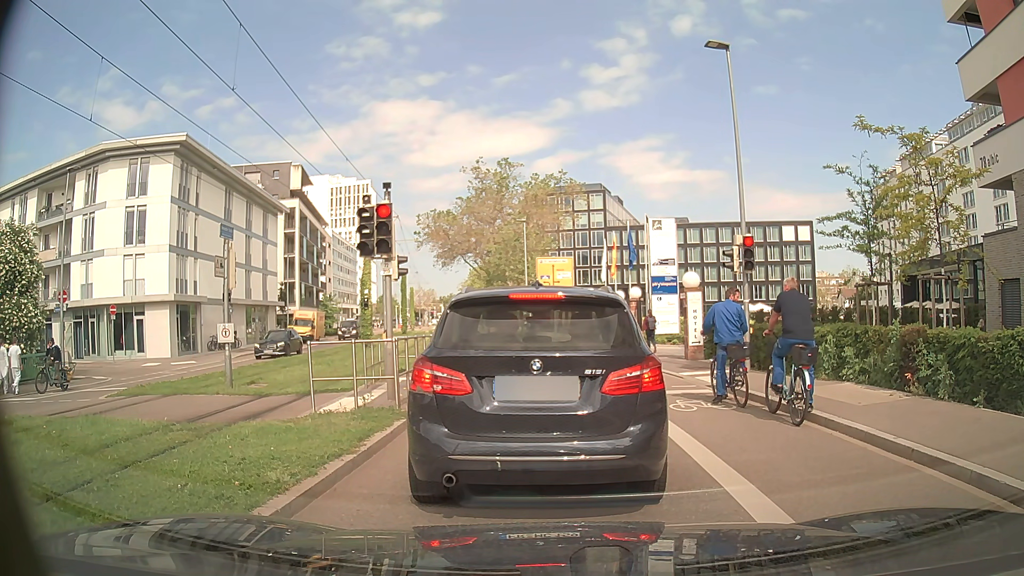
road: secondary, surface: asphalt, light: Day
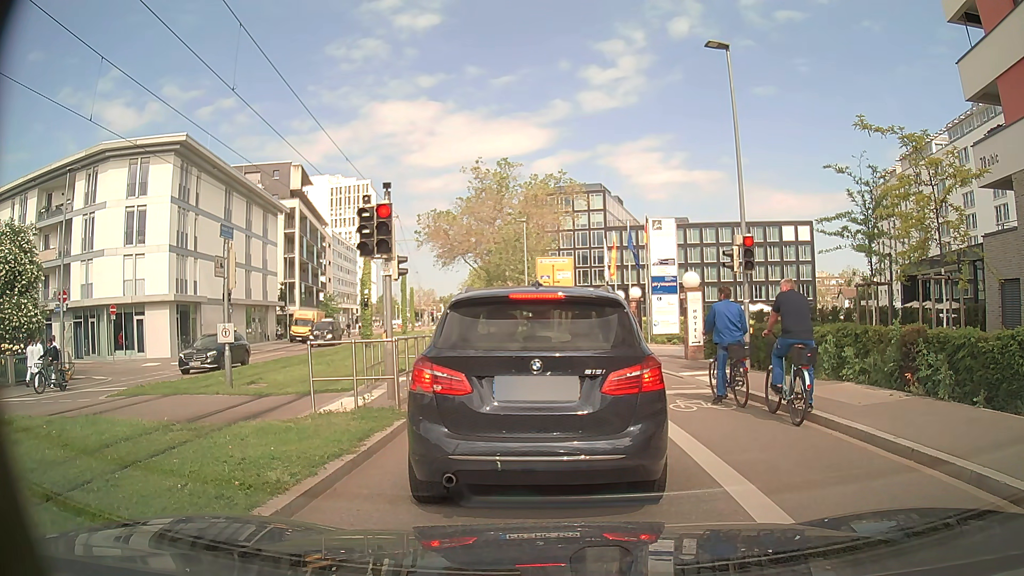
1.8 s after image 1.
(0.0, 0.0) m; 0°
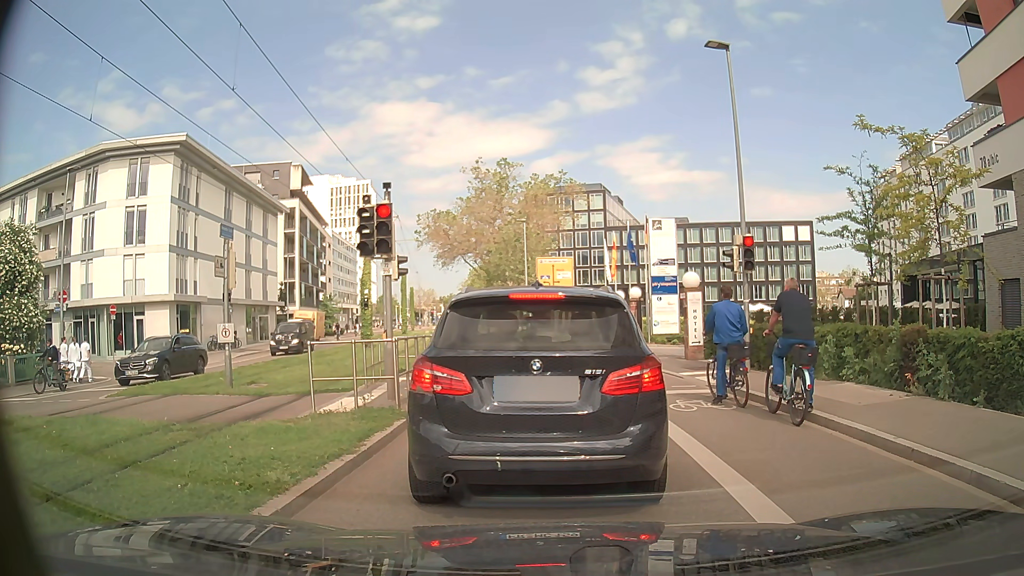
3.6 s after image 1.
(0.0, 0.0) m; 0°
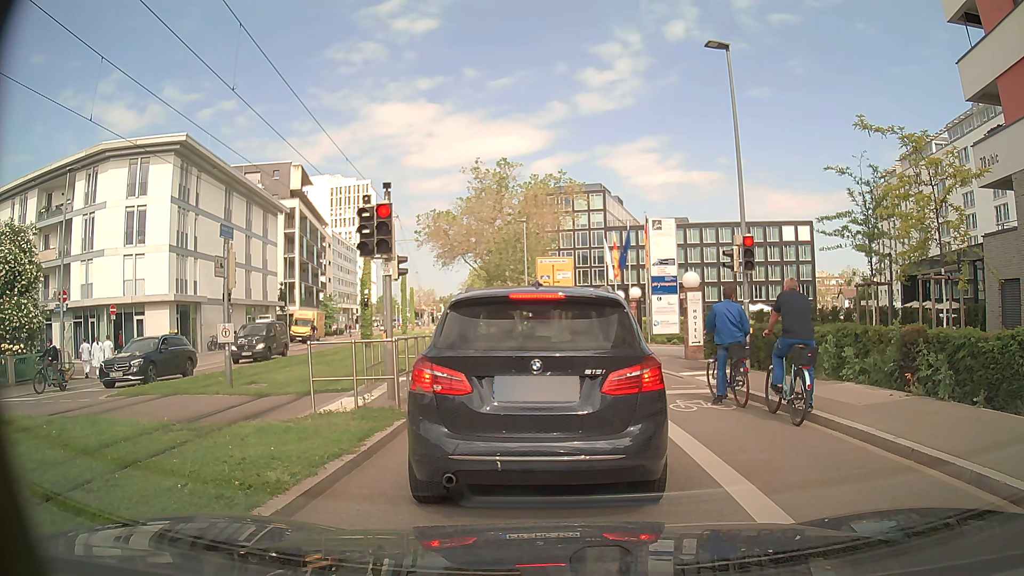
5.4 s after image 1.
(0.0, 0.0) m; 0°
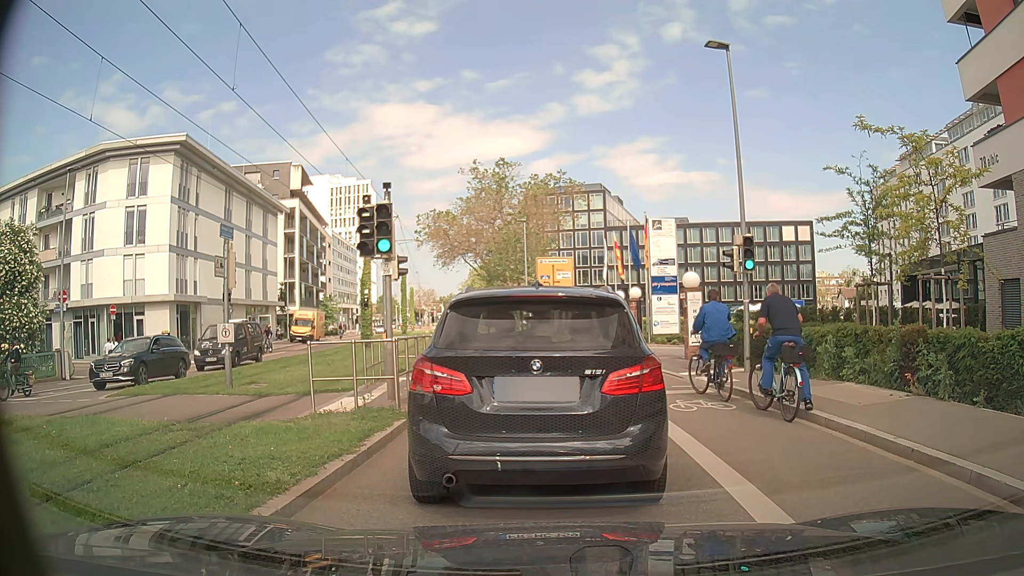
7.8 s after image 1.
(0.0, 0.0) m; 0°
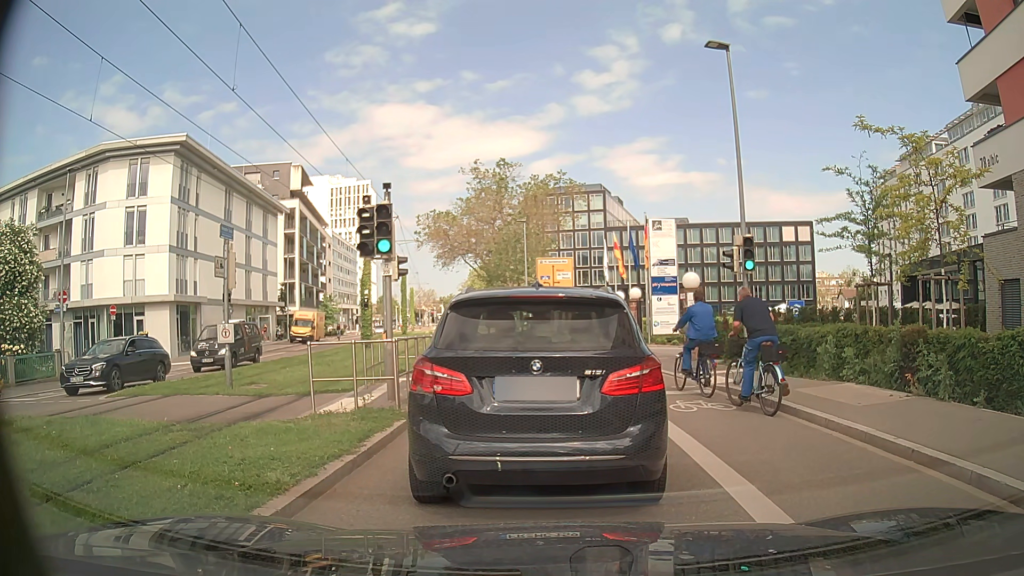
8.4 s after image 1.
(0.0, 0.0) m; 0°
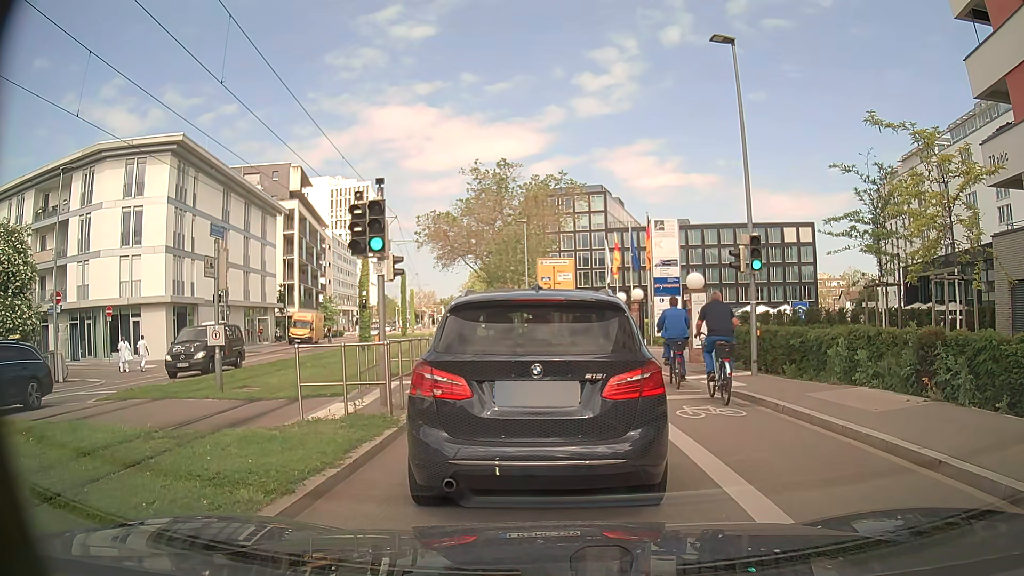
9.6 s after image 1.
(0.0, +0.5) m; 0°
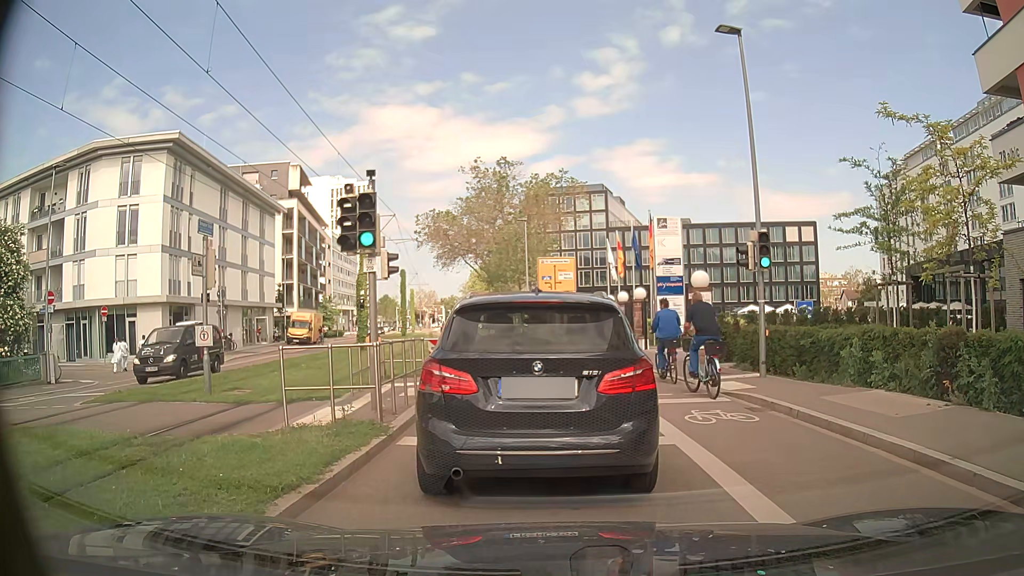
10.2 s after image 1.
(0.0, +0.6) m; 0°
